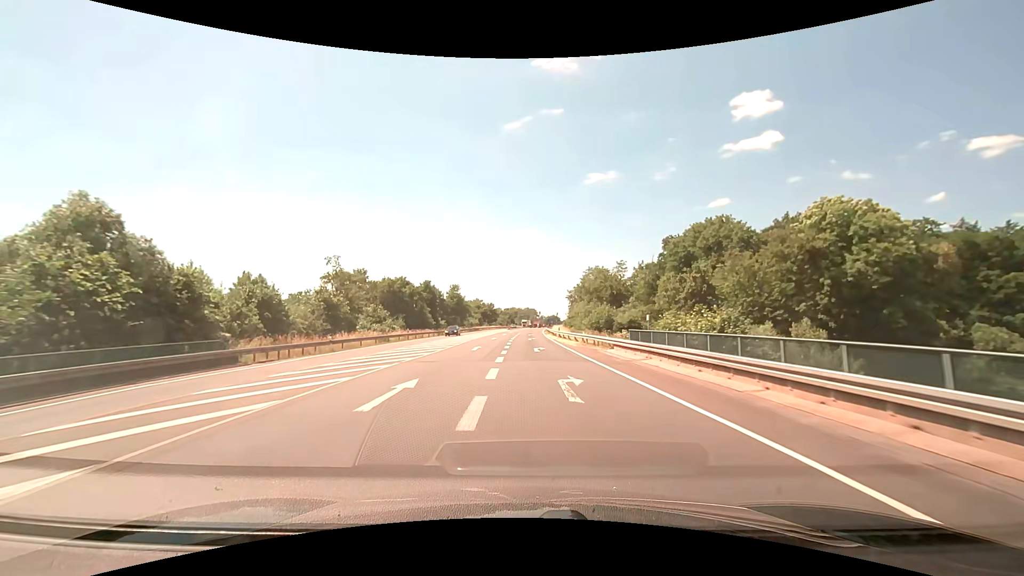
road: primary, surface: asphalt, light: Day
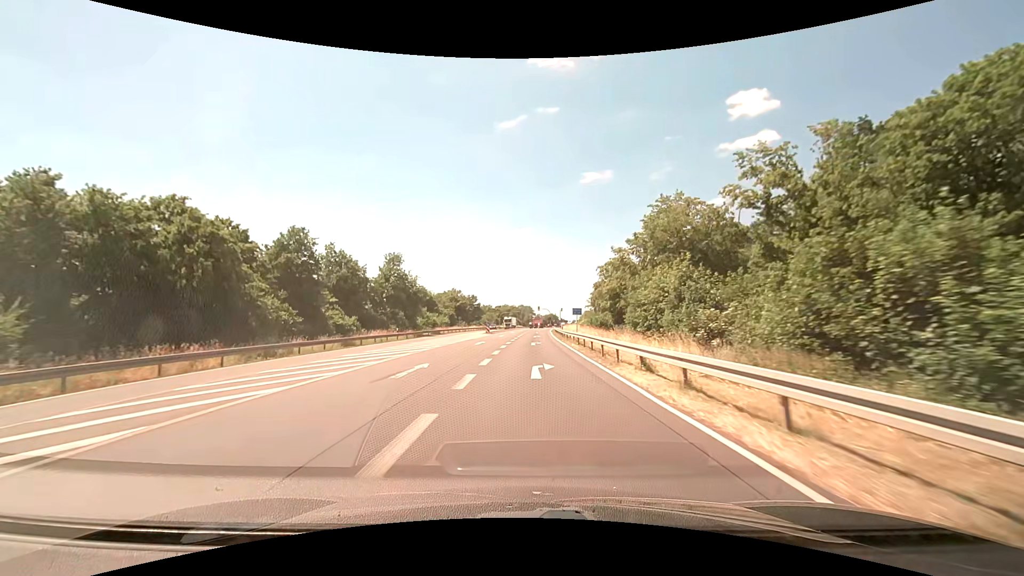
(+0.4, +55.4) m; +1°
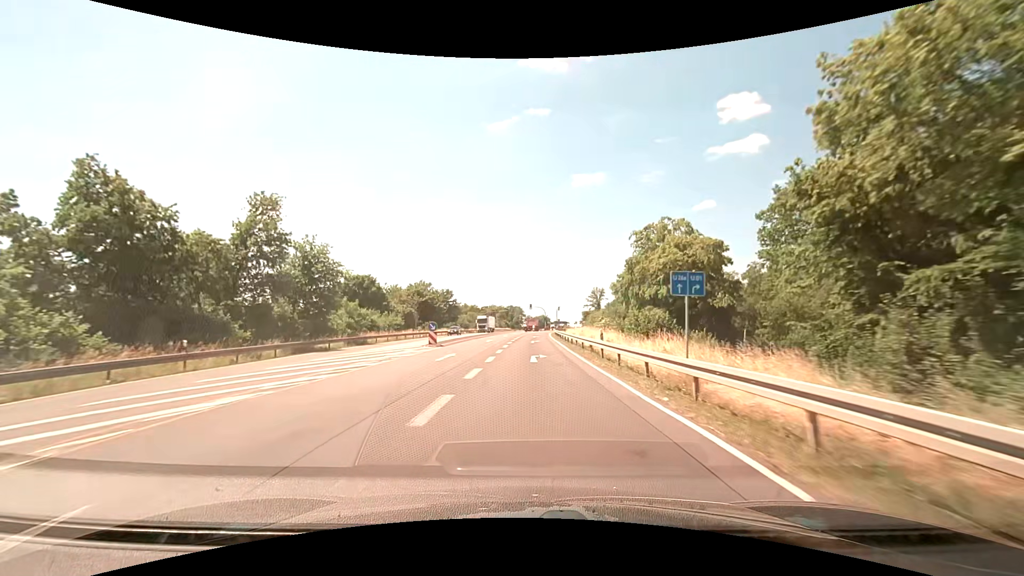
(+0.3, +33.2) m; +1°
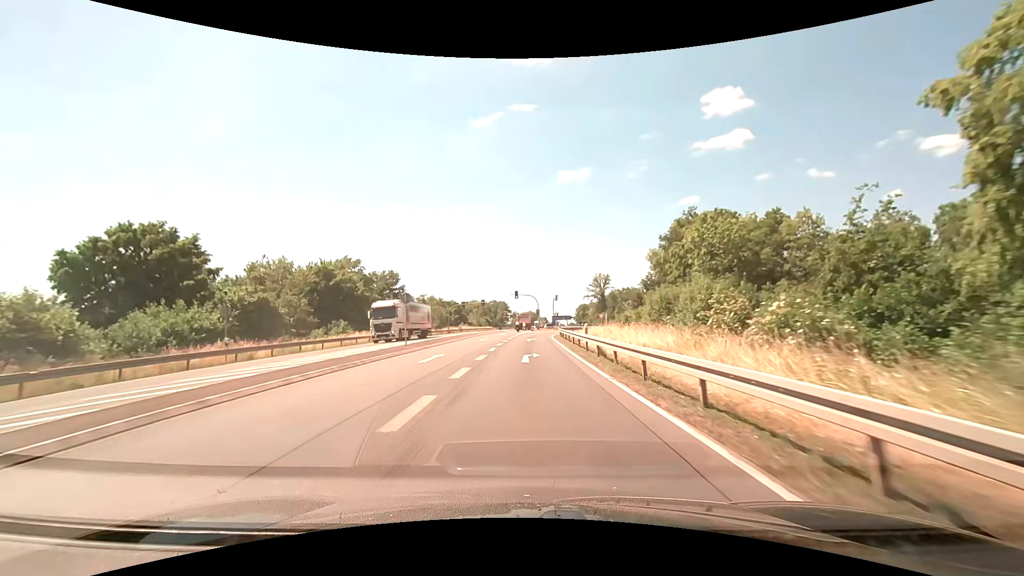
(+0.6, +41.5) m; +1°
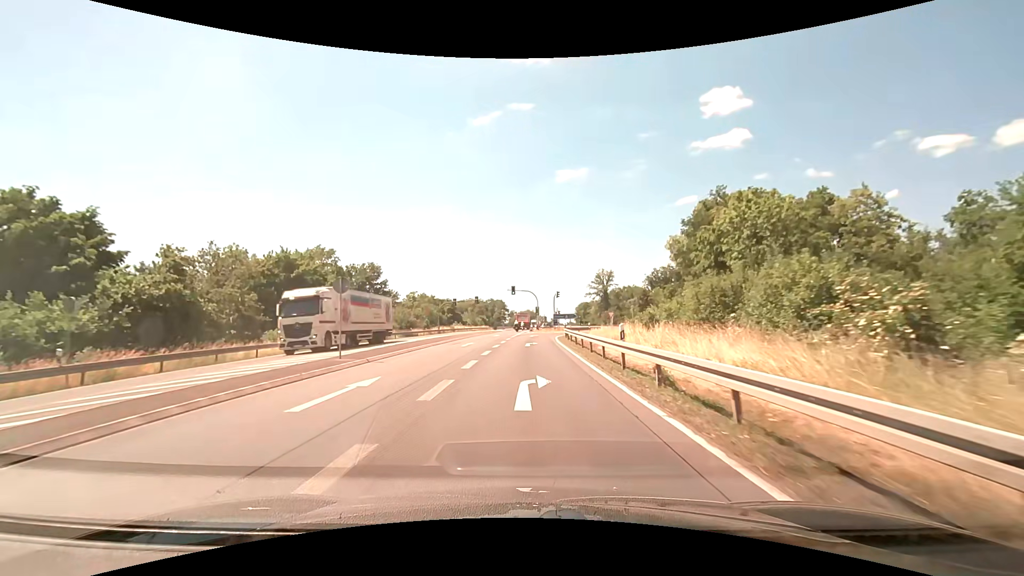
(0.0, +9.3) m; 0°
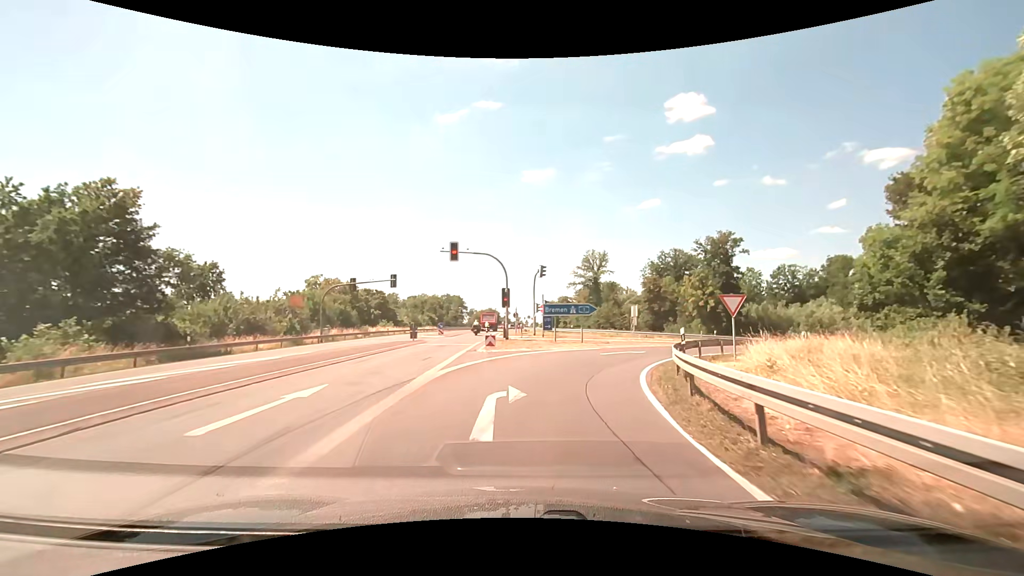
(+0.5, +40.9) m; +4°
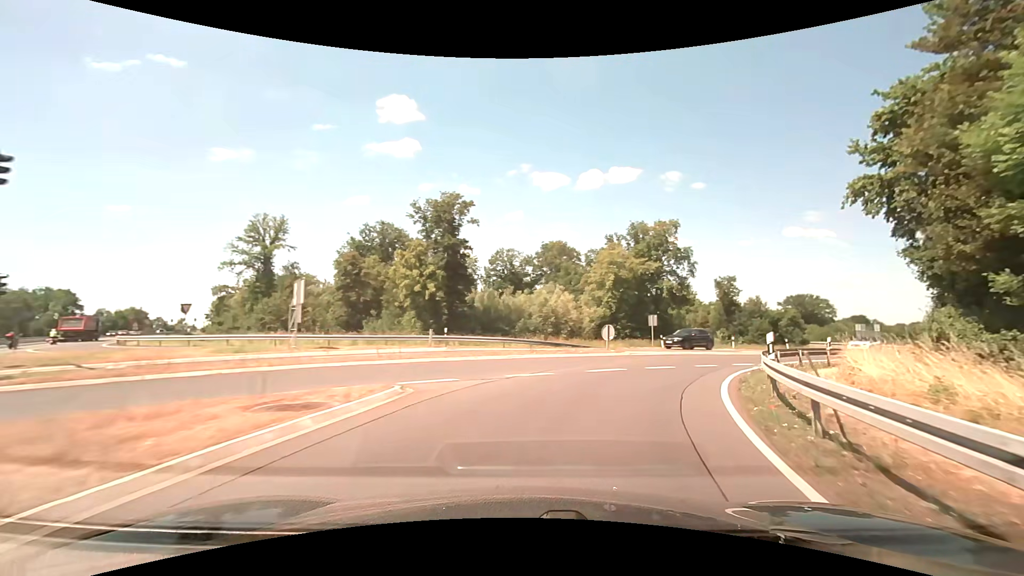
(+6.7, +27.2) m; +32°
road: motorway_link
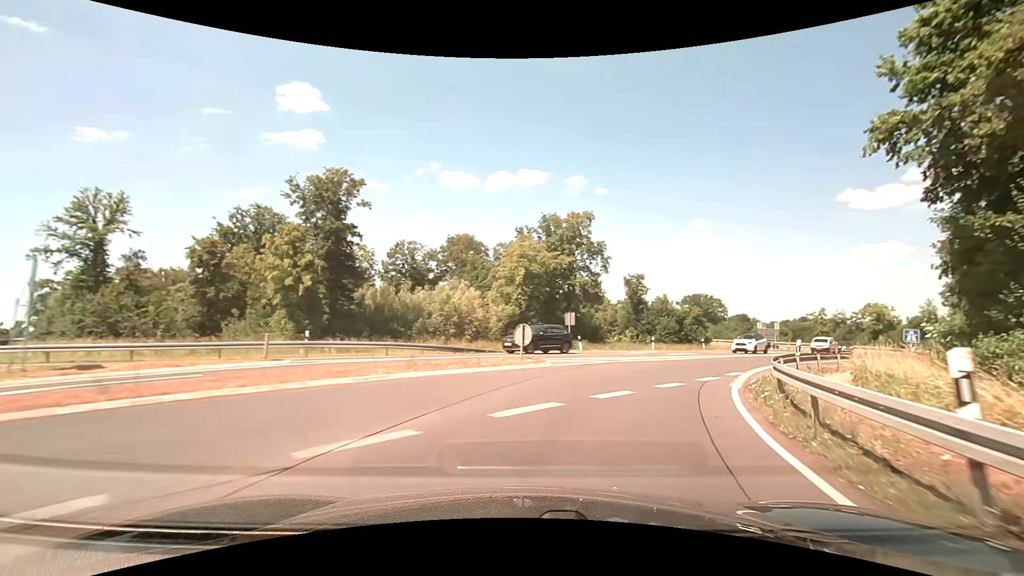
(+0.7, +7.4) m; +10°
(+1, +10) (+5, +19) (+10, +27) (+17, +35) (+24, +42) (+31, +49) (+38, +56) (+45, +64) (+51, +72) (+57, +80) m
